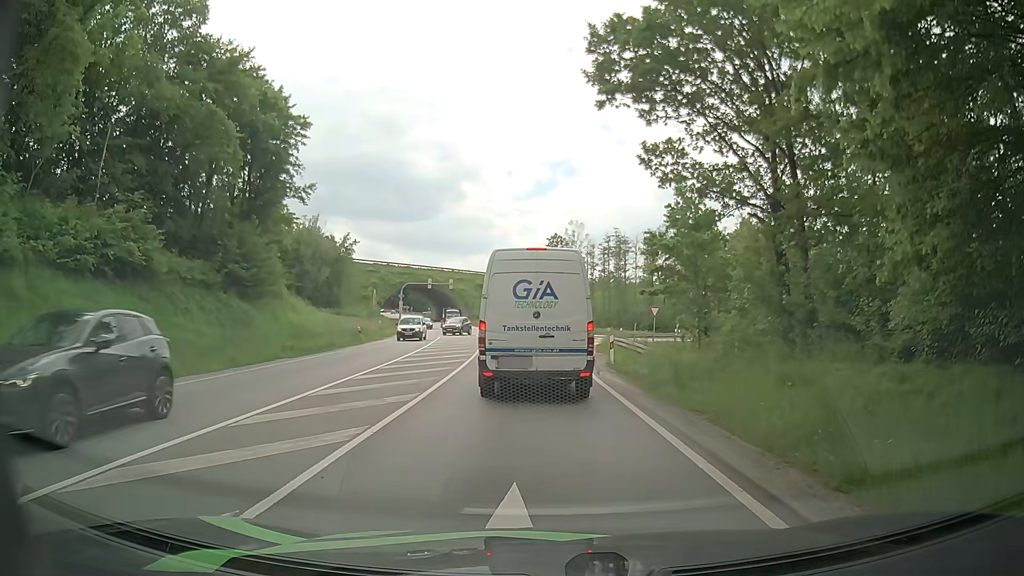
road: primary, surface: asphalt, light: Day
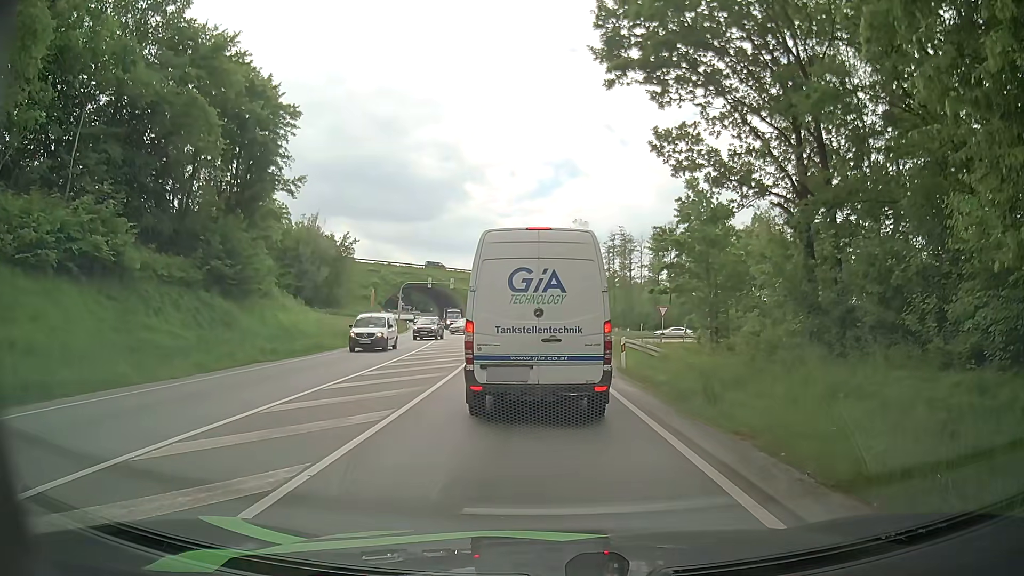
(0.0, +2.4) m; +1°
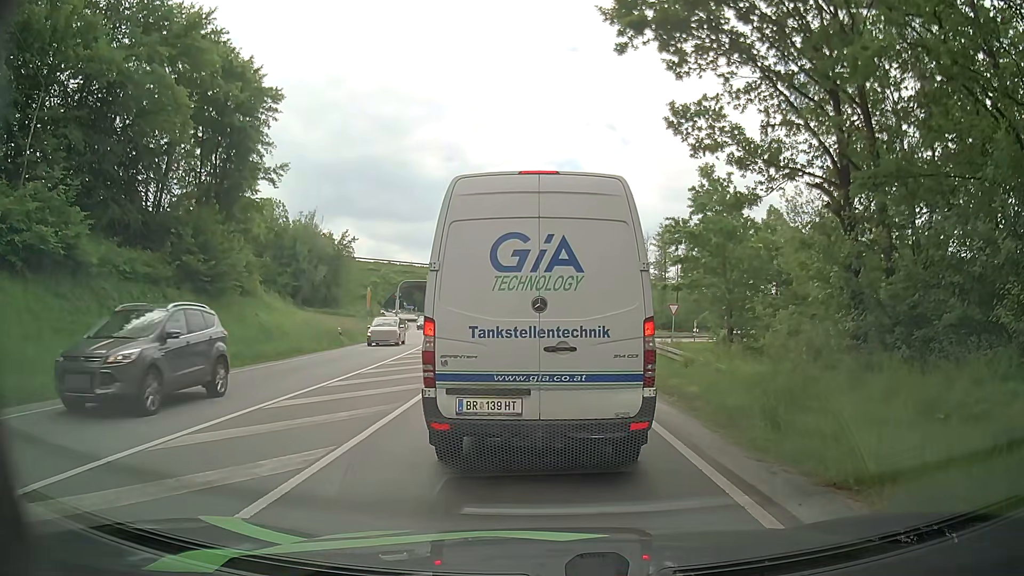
(0.0, +3.2) m; +1°
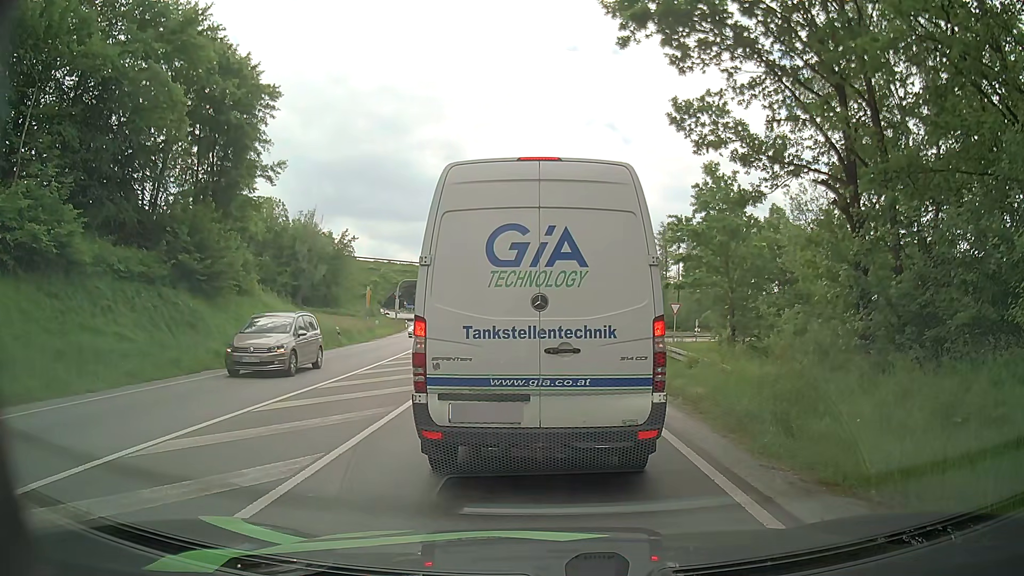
(0.0, +0.5) m; 0°
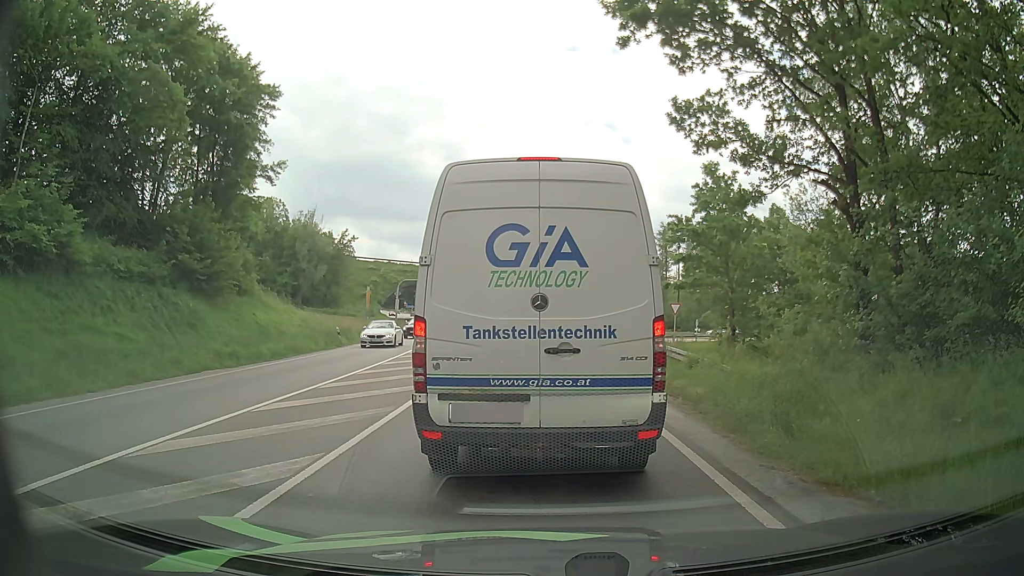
(0.0, 0.0) m; 0°
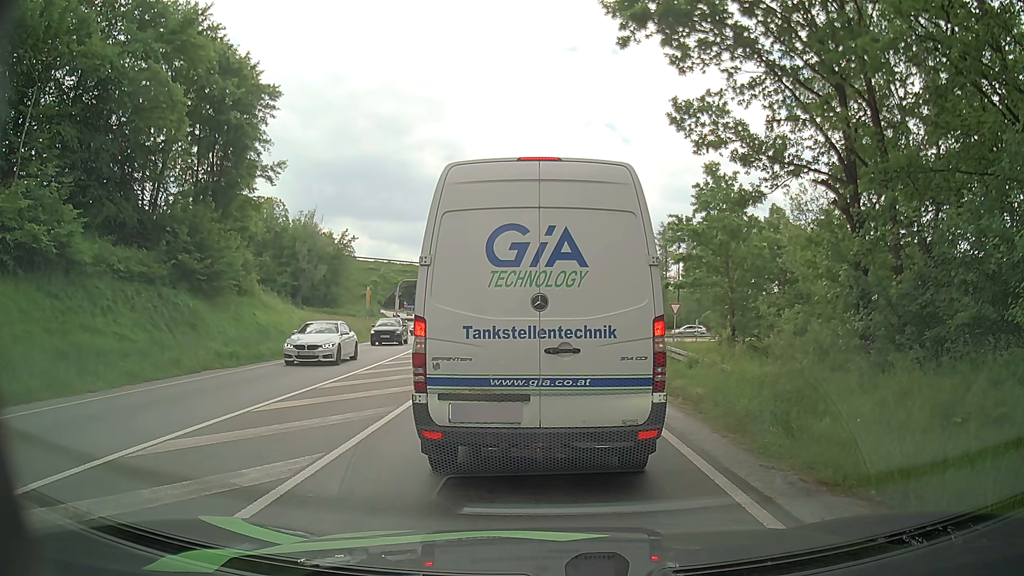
(0.0, 0.0) m; 0°
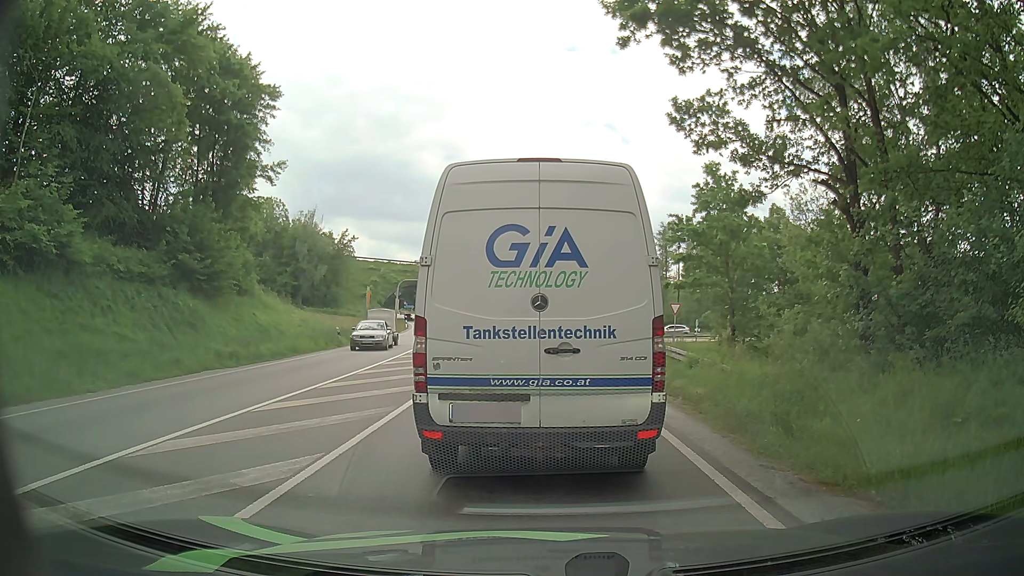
(0.0, 0.0) m; 0°
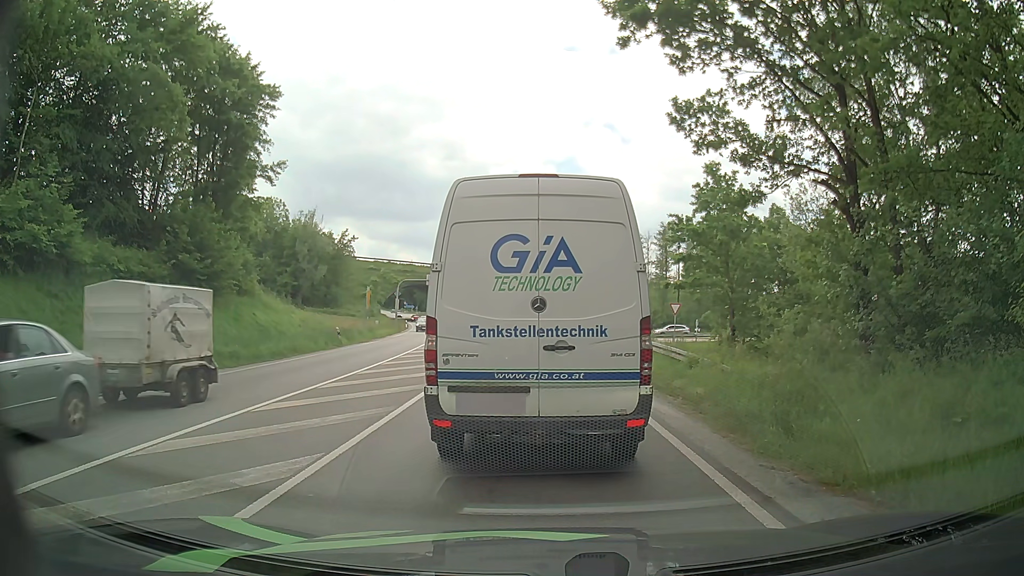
(0.0, 0.0) m; 0°
(0, +10) (-1, +20) (-1, +30) (-2, +40) (-3, +50) (-5, +60) (-6, +70) (-8, +79) (-10, +89) (-12, +99) m
